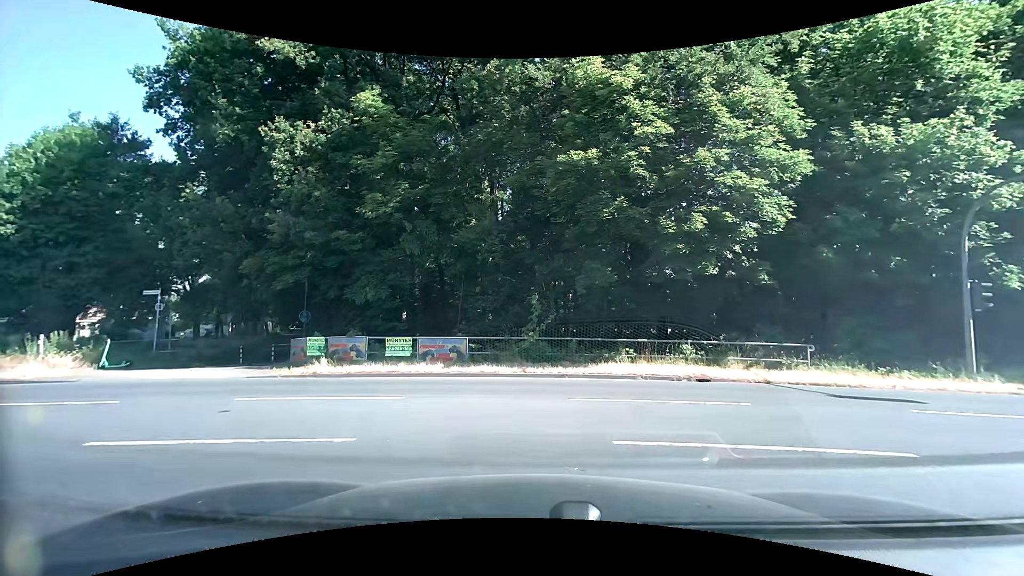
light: Day
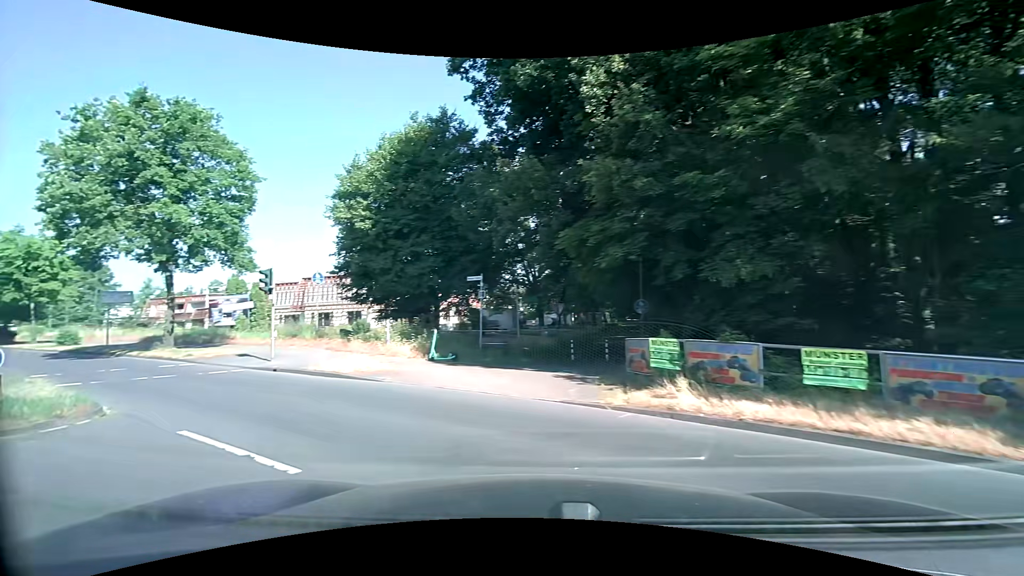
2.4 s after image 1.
(-2.4, +7.3) m; -39°
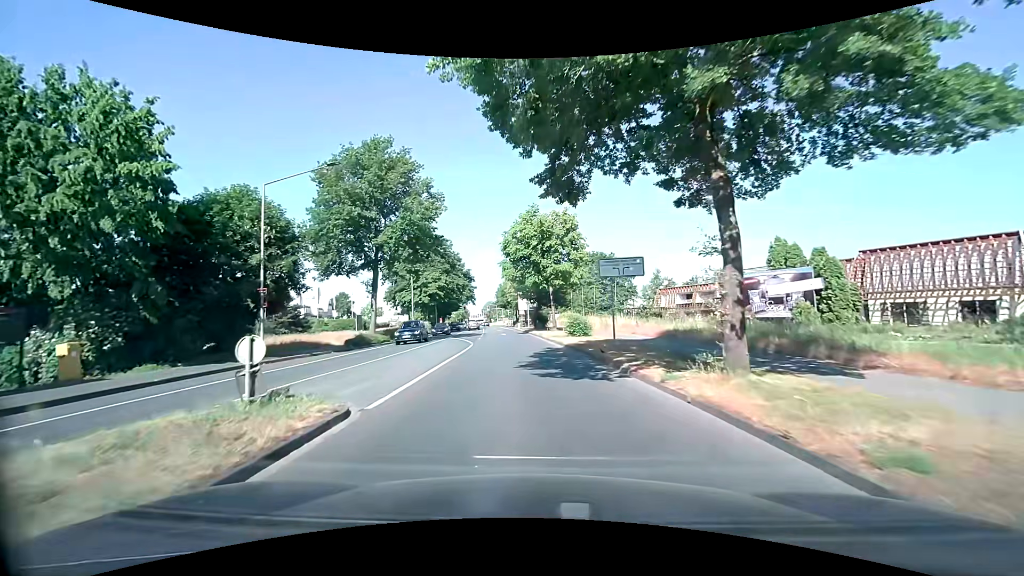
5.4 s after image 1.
(-11.3, +16.3) m; -53°
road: secondary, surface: asphalt
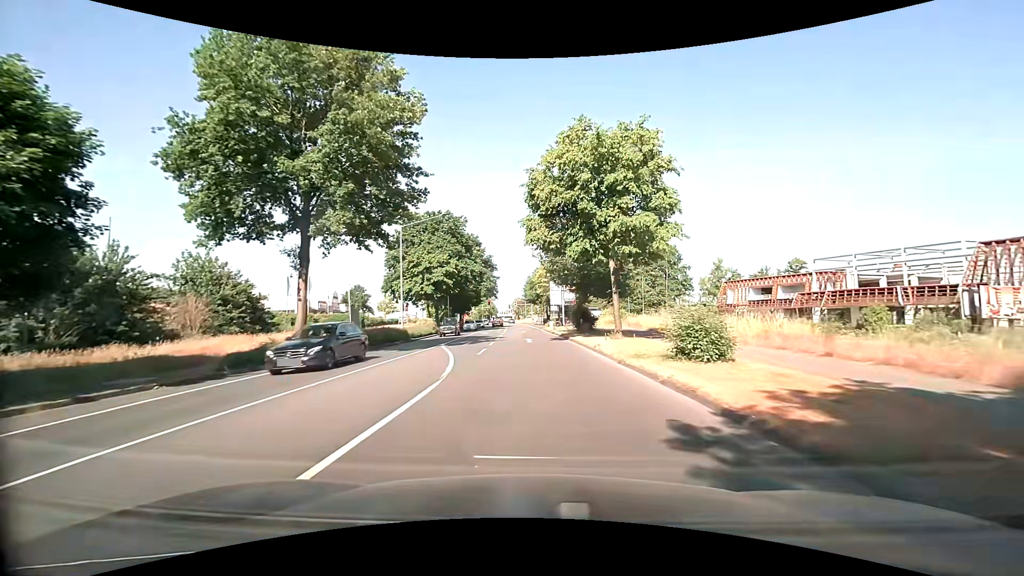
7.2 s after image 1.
(-0.6, +16.9) m; -3°
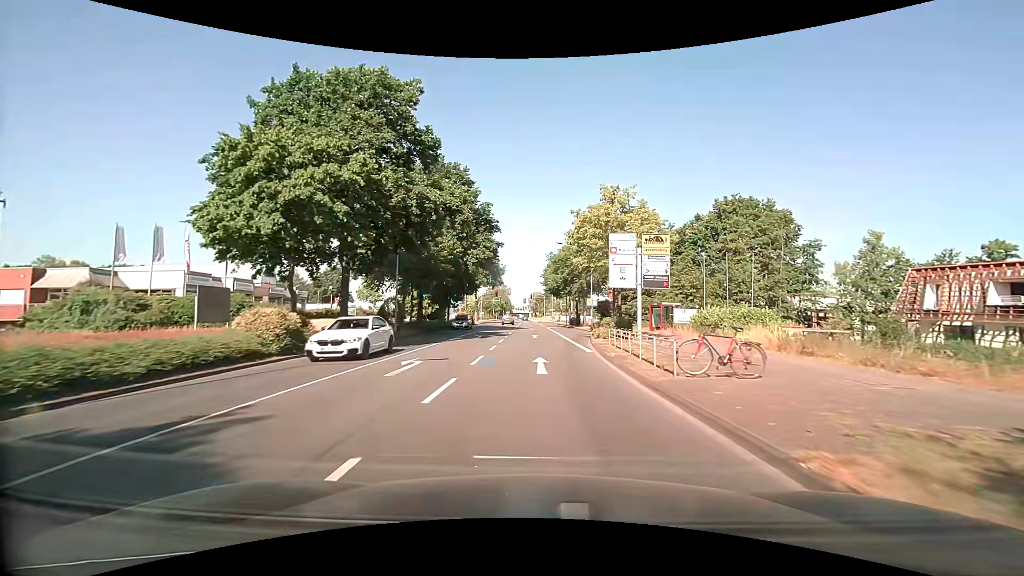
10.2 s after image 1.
(-0.7, +34.8) m; -2°
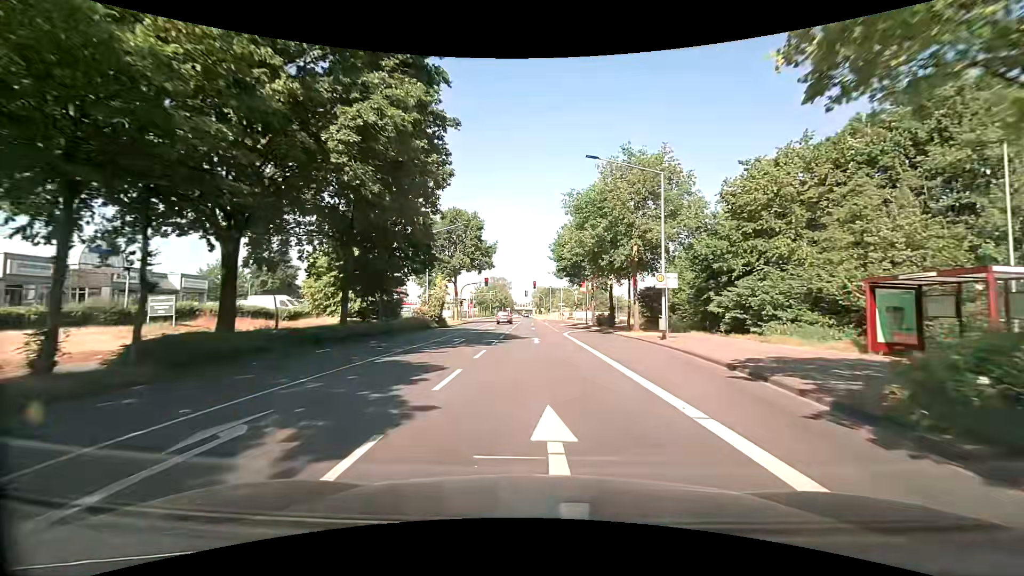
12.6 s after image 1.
(0.0, +29.4) m; -1°
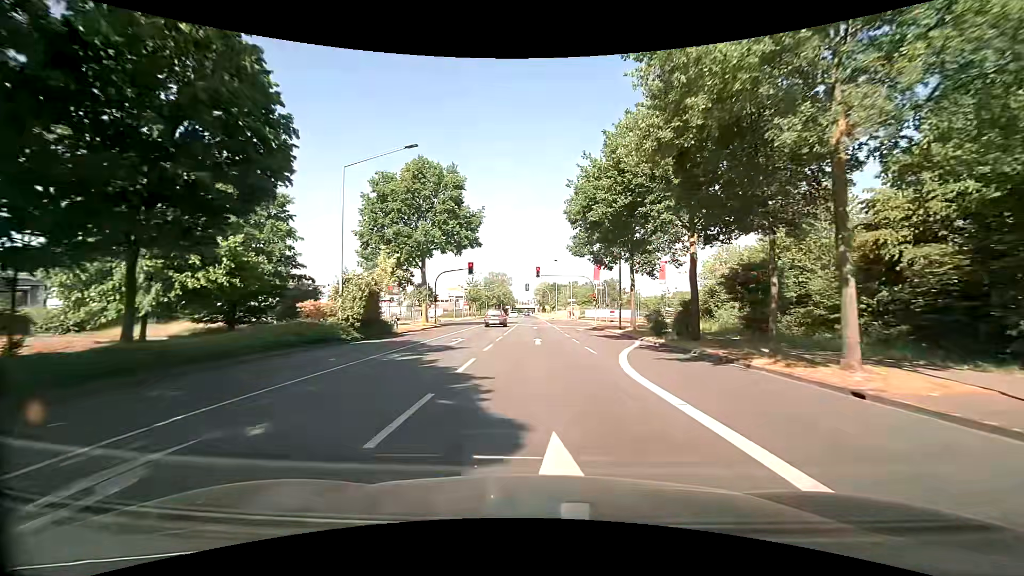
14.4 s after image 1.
(+0.1, +21.6) m; 0°
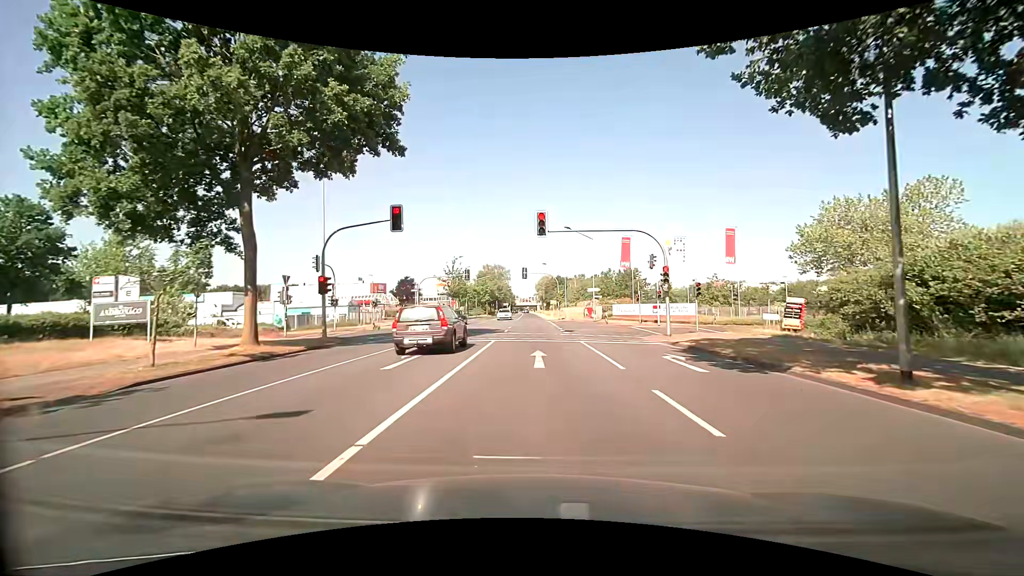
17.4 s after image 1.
(+0.3, +29.0) m; +1°
(0, +10) (0, +20) (0, +30) (0, +40) (-1, +50) (-1, +60) (-1, +70) (-1, +80) (-1, +90) (-1, +100) m
